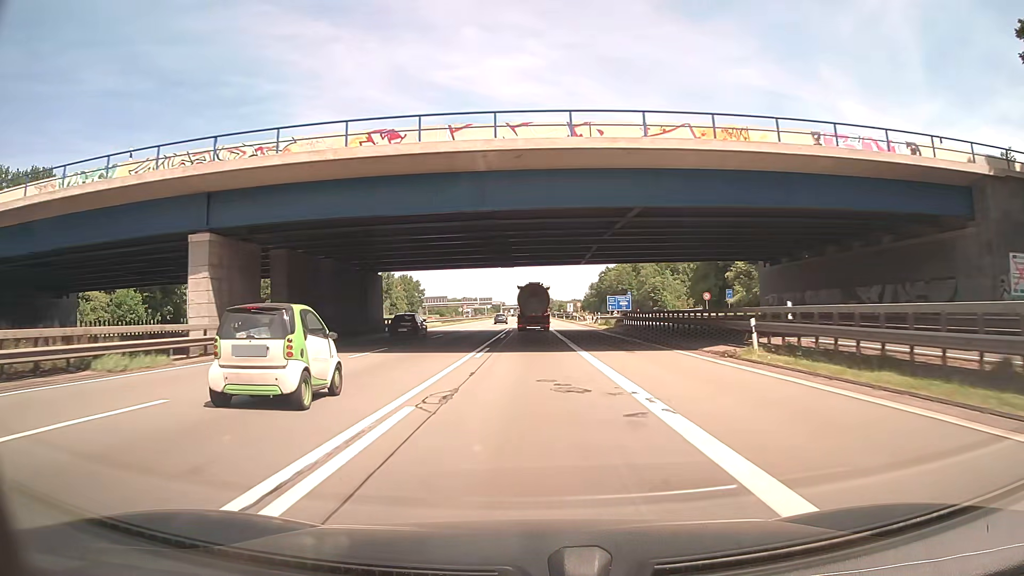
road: motorway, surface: asphalt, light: Day
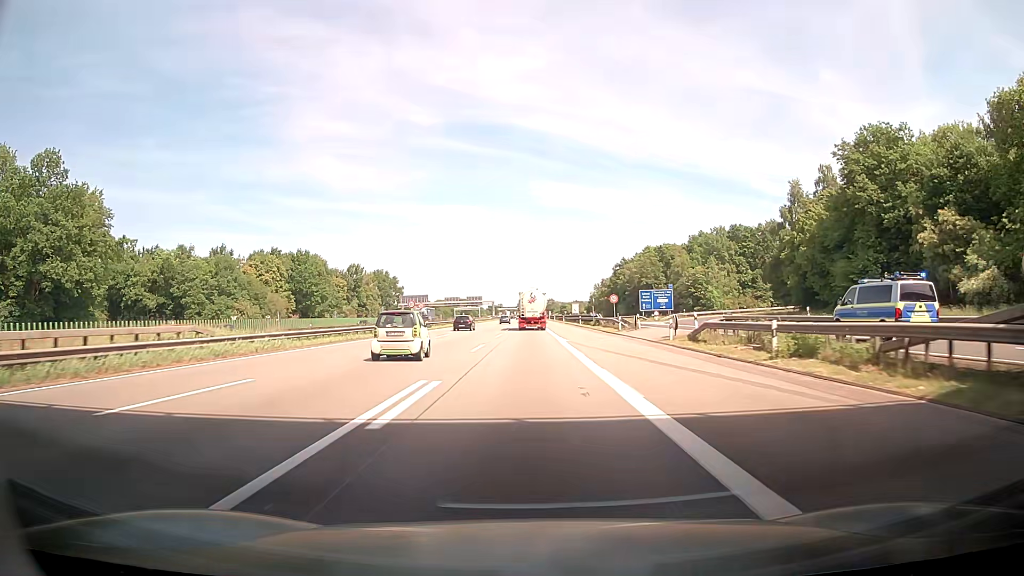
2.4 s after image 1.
(+0.2, +49.9) m; 0°
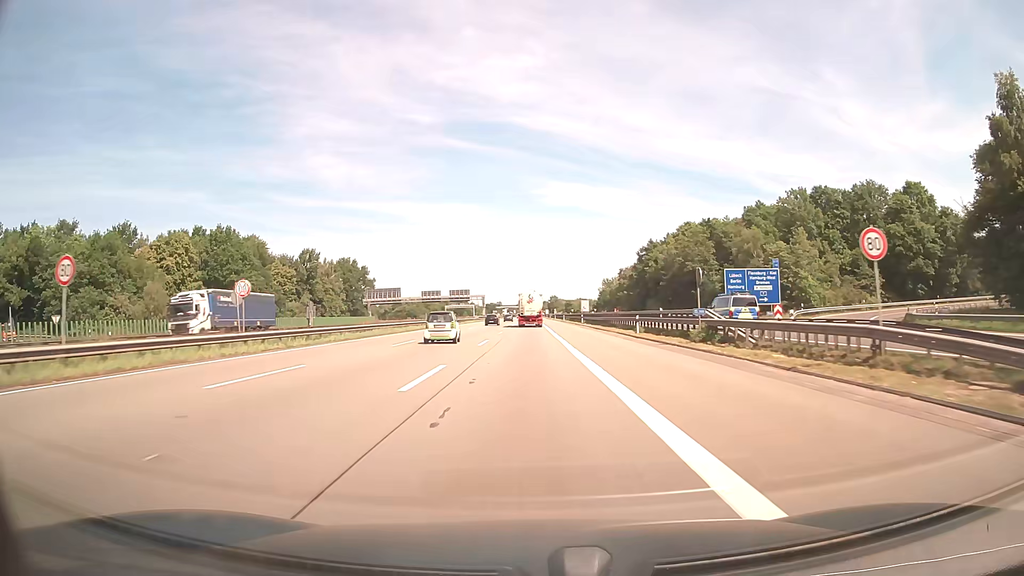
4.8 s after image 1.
(-0.1, +50.0) m; 0°
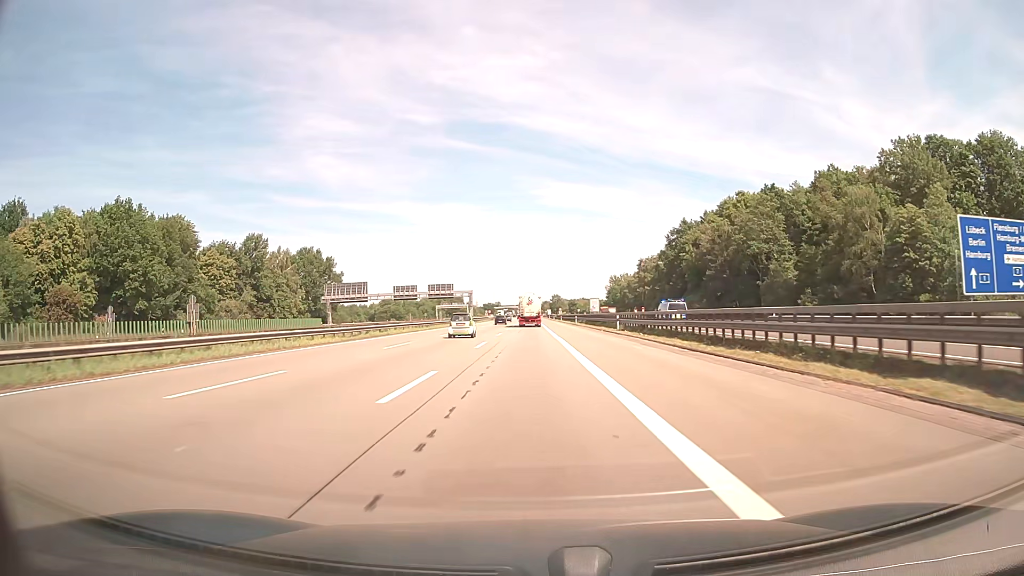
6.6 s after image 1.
(-0.1, +37.5) m; 0°
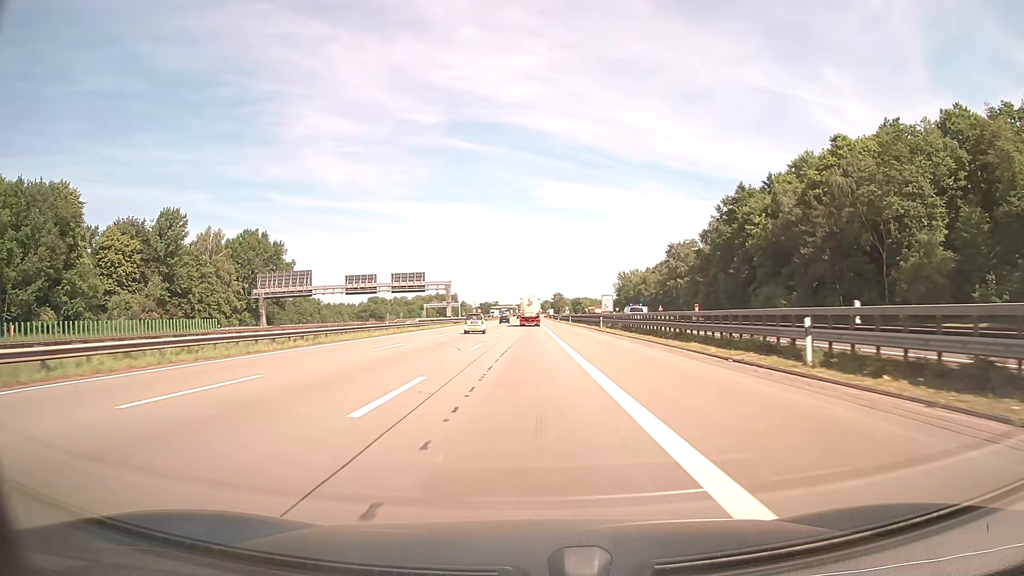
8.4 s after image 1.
(0.0, +37.5) m; 0°
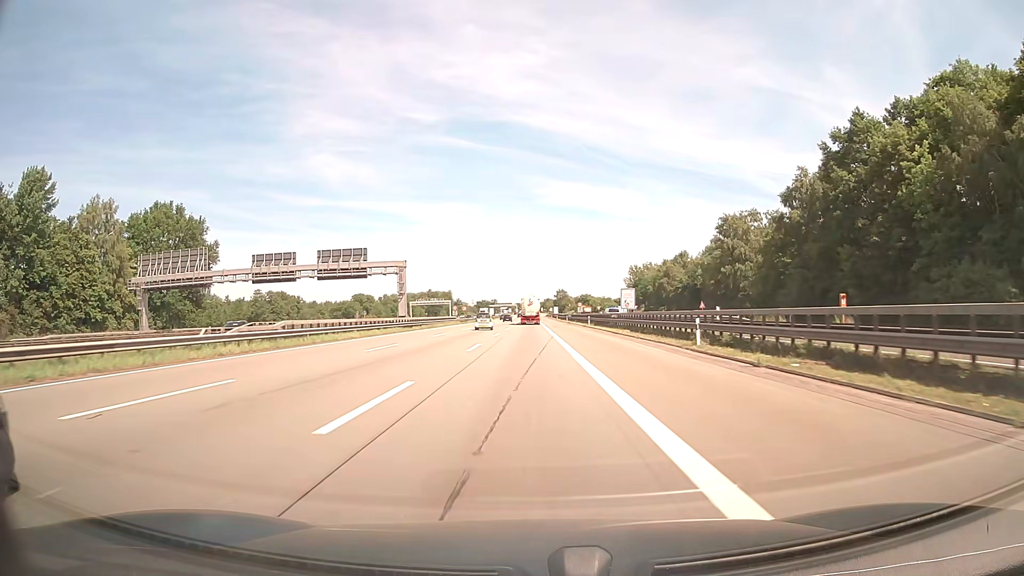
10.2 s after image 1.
(0.0, +37.5) m; 0°
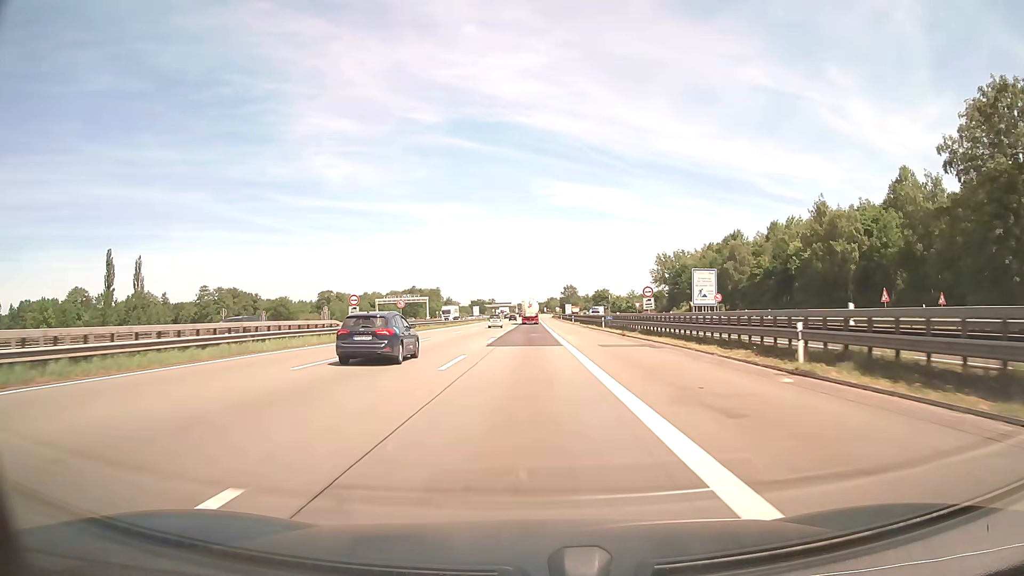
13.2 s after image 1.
(-0.1, +62.6) m; 0°
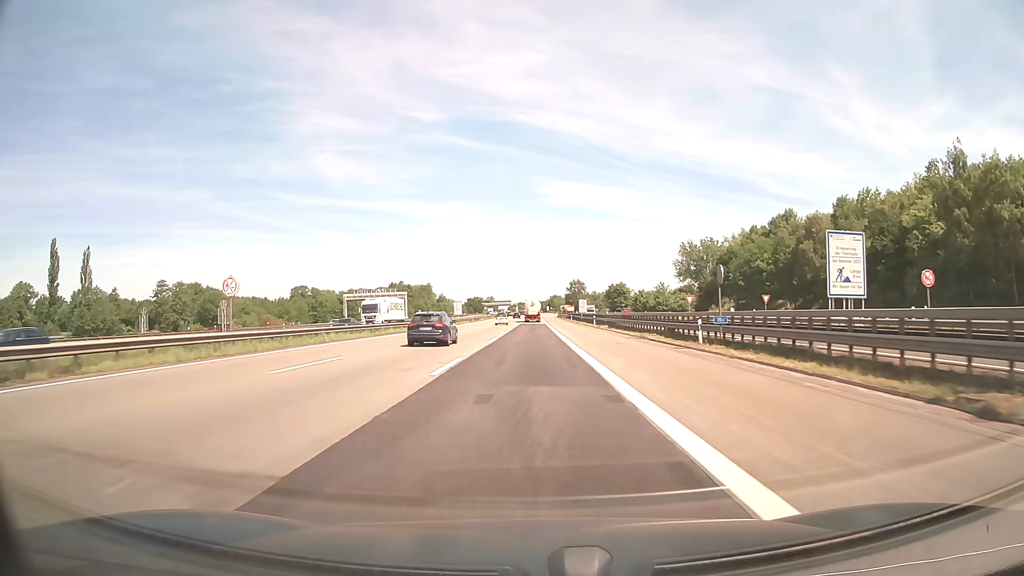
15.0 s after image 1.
(0.0, +37.5) m; 0°
(0, +10) (0, +20) (0, +30) (0, +40) (0, +50) (0, +60) (0, +70) (0, +80) (0, +90) (0, +100) m
